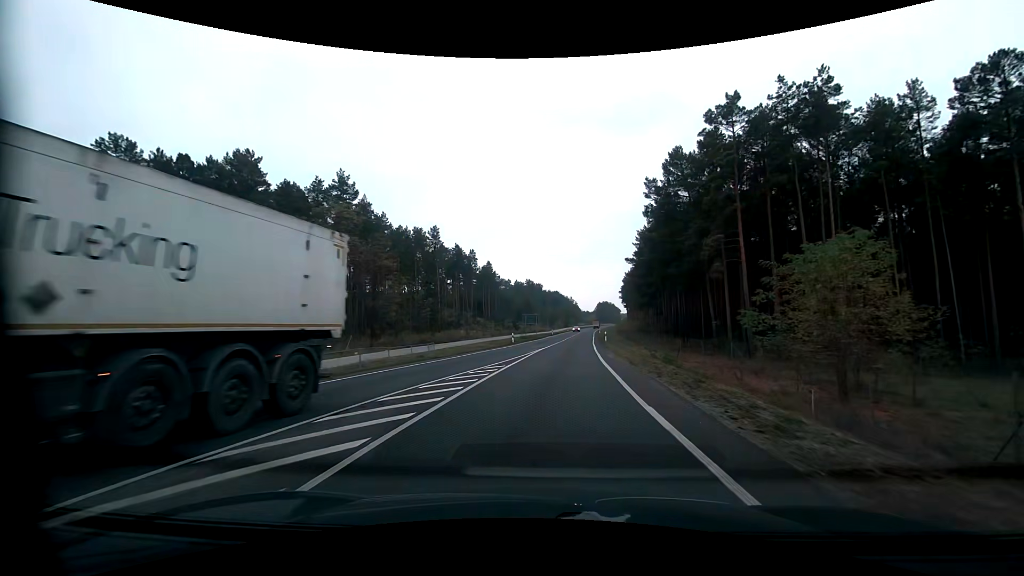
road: primary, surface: asphalt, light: Day
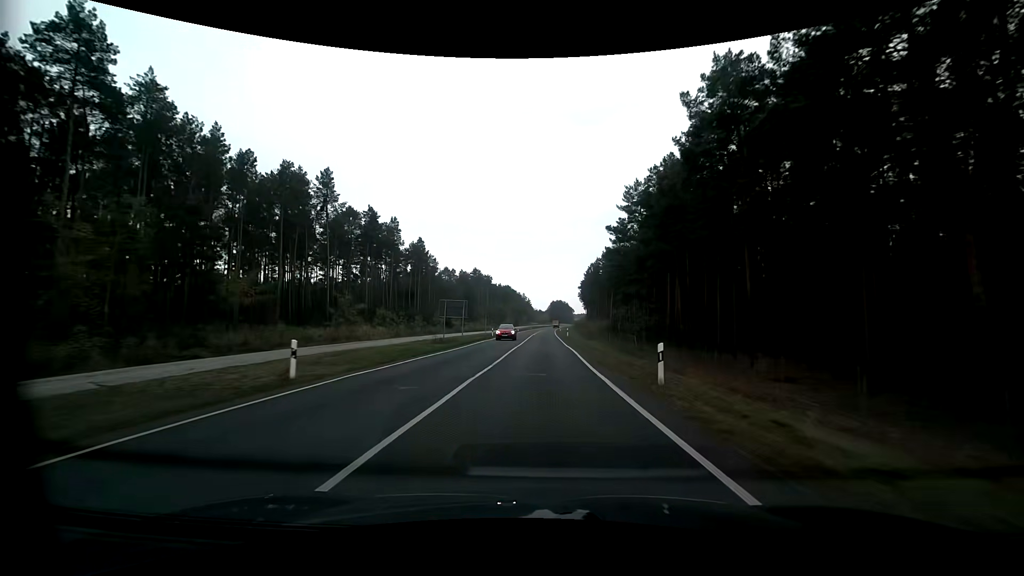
(+2.4, +39.4) m; +5°
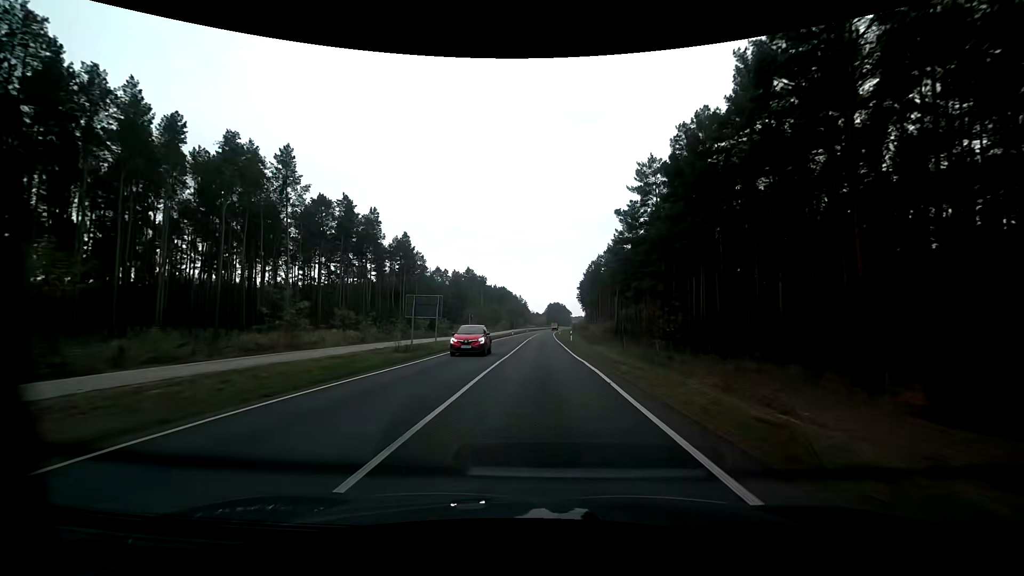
(+0.1, +12.3) m; 0°
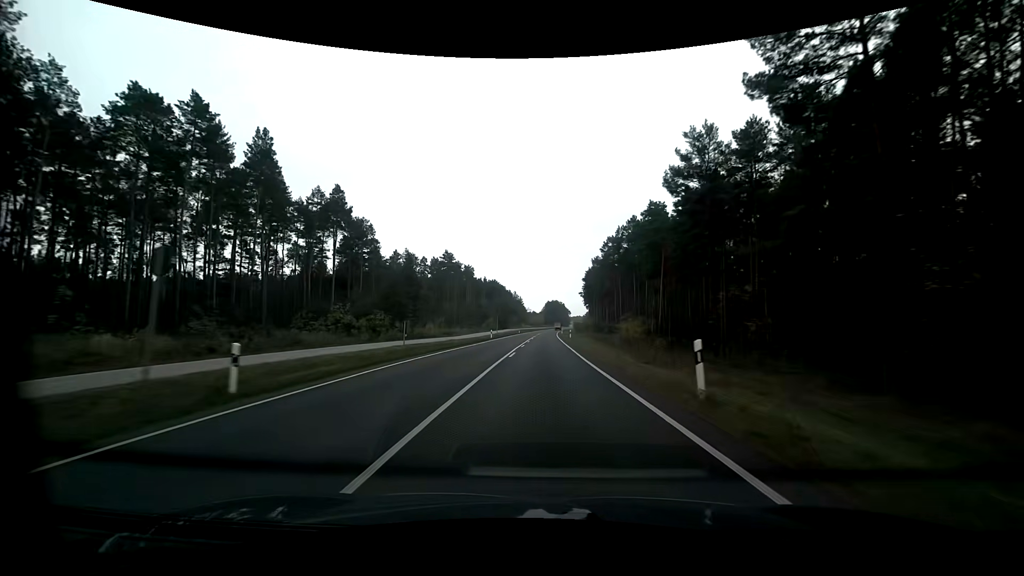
(+0.1, +41.2) m; 0°
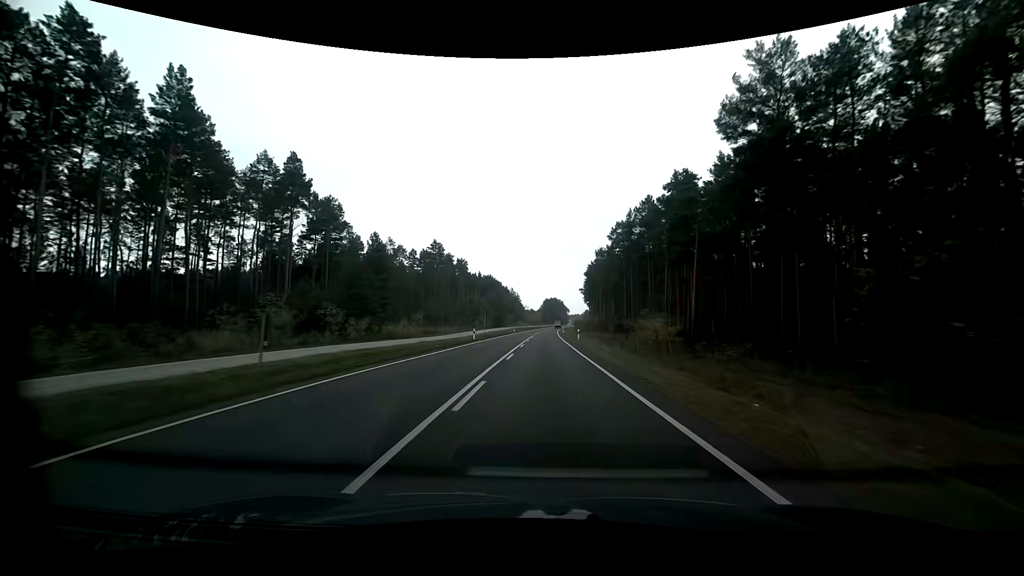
(0.0, +14.7) m; 0°
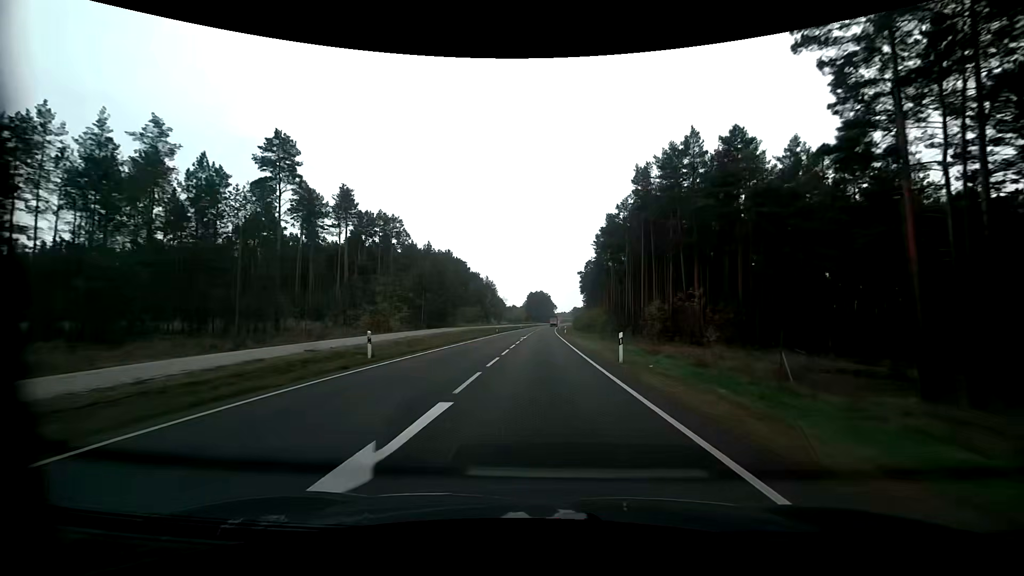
(+1.1, +76.8) m; +2°
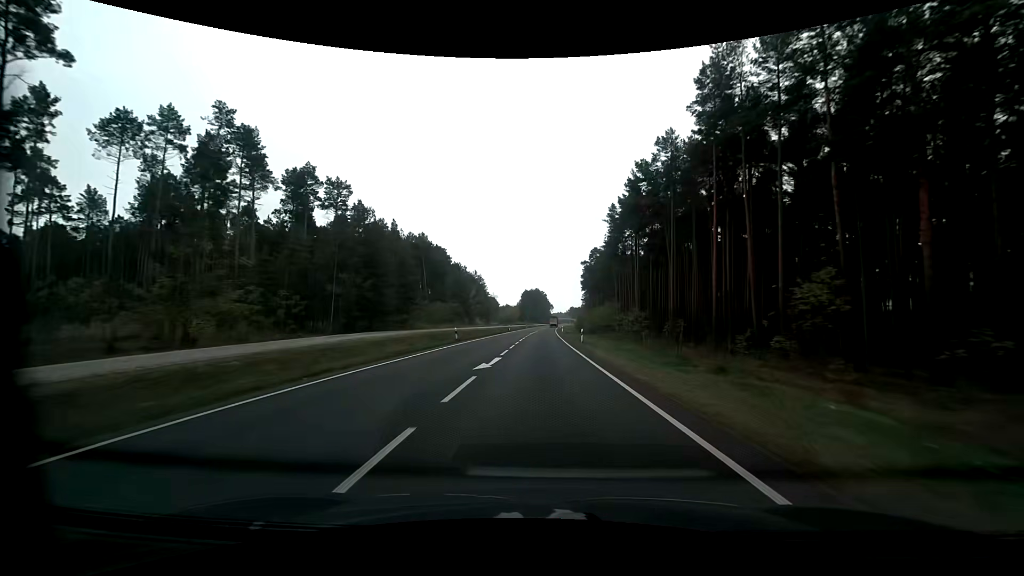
(+0.2, +31.3) m; +1°
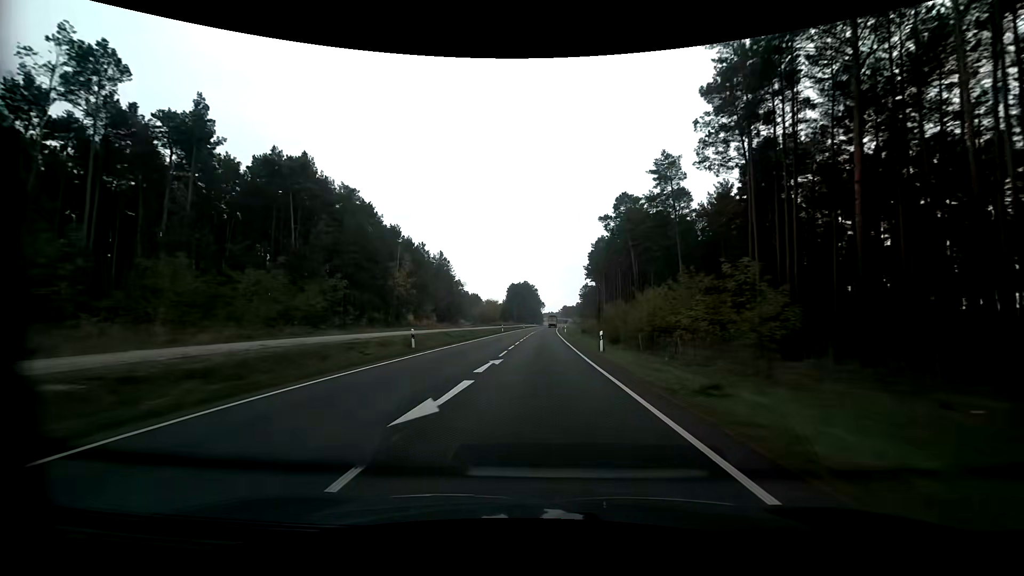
(+0.6, +62.8) m; +1°
(0, +10) (0, +20) (0, +30) (0, +40) (0, +50) (0, +60) (+1, +70) (+1, +80) (+1, +90) (+1, +100) m
